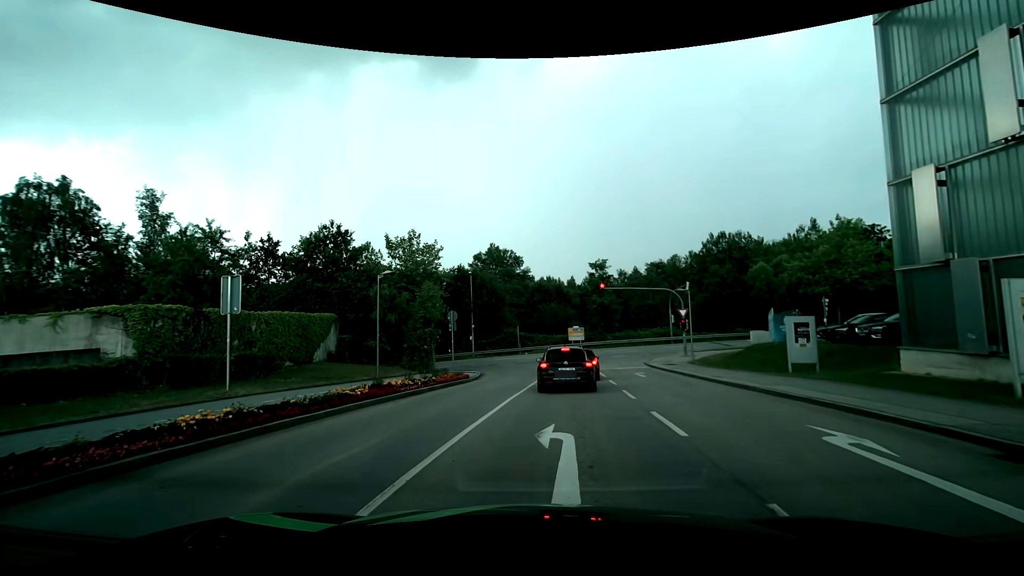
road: residential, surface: asphalt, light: Day
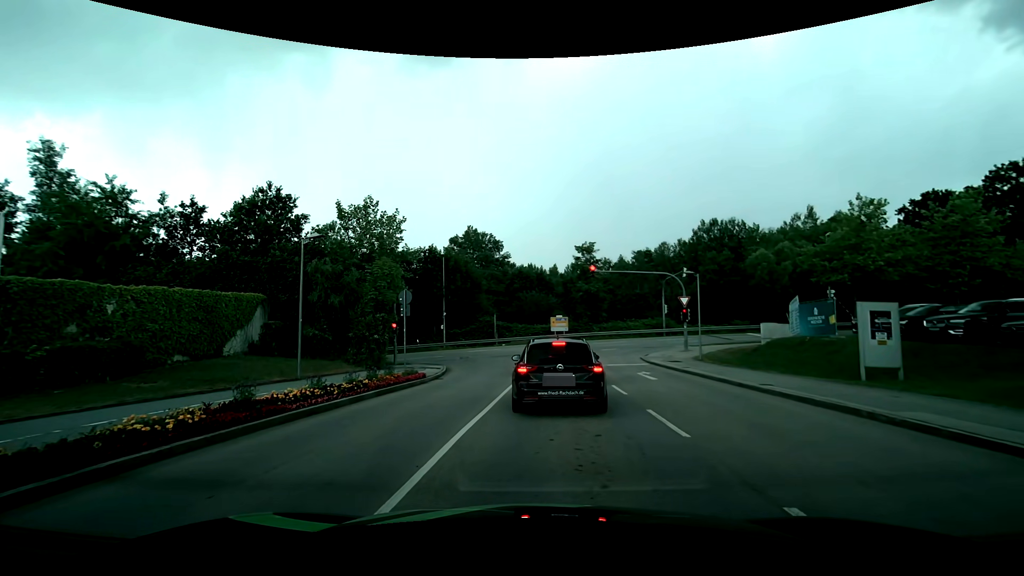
(+0.1, +6.0) m; -1°
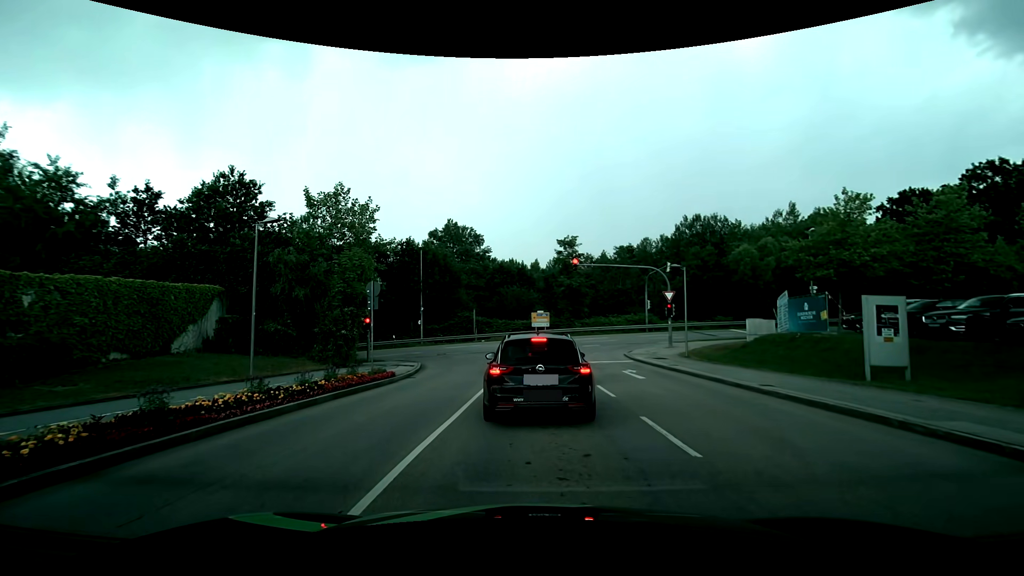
(0.0, +1.5) m; 0°
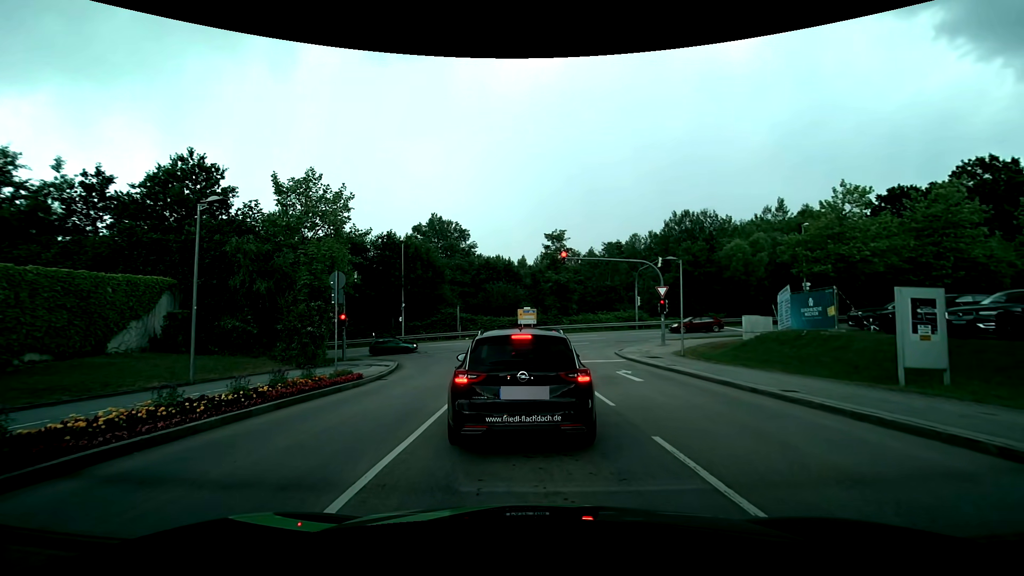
(0.0, +2.0) m; 0°
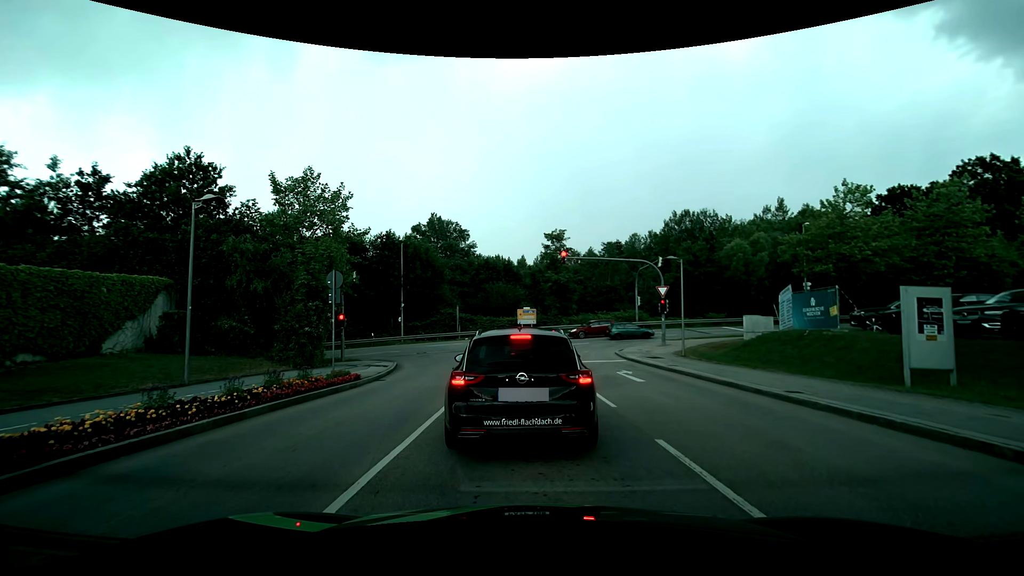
(0.0, +0.2) m; 0°
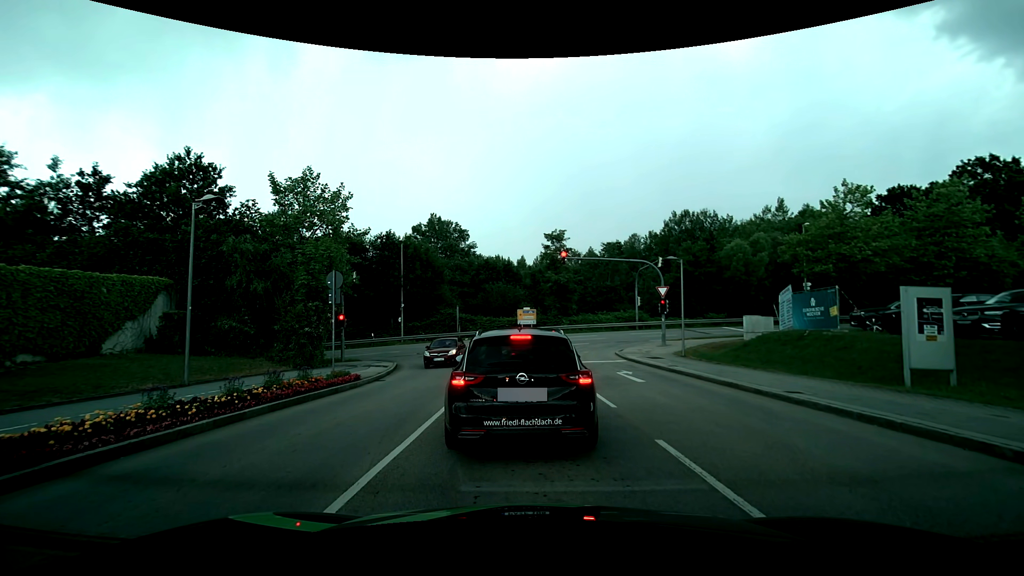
(0.0, +0.1) m; 0°
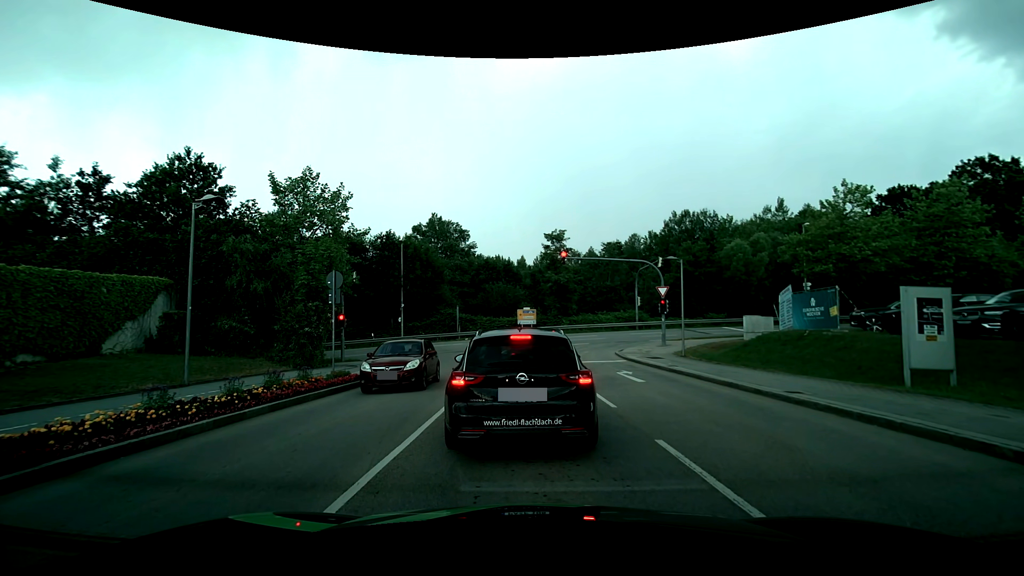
(0.0, 0.0) m; 0°
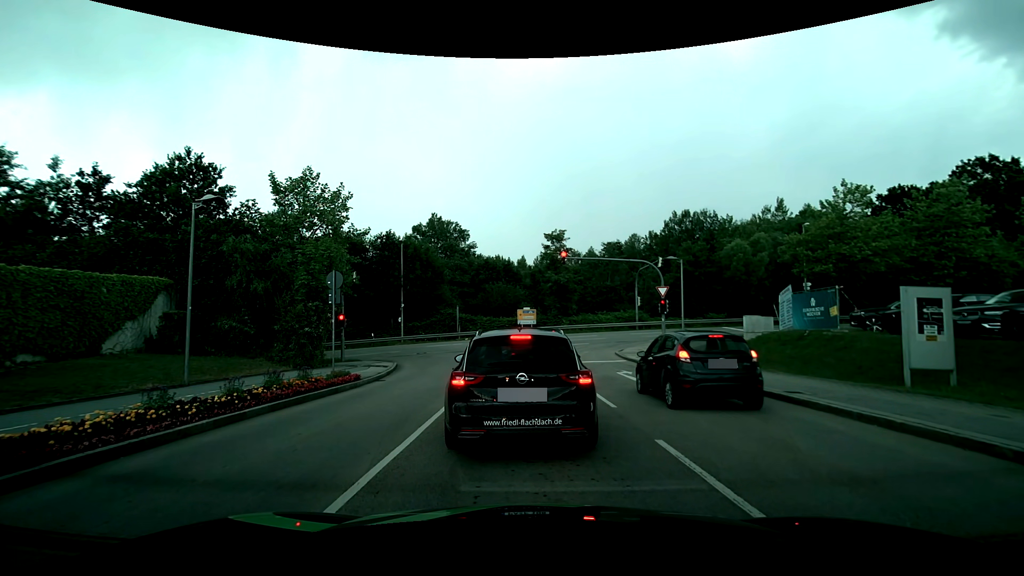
(0.0, 0.0) m; 0°
